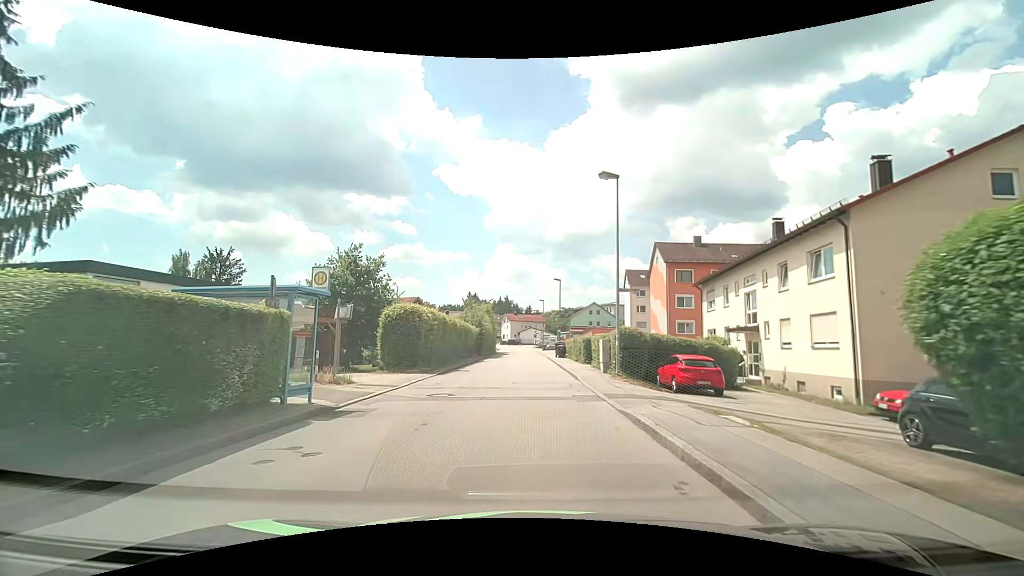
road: unclassified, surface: asphalt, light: Day
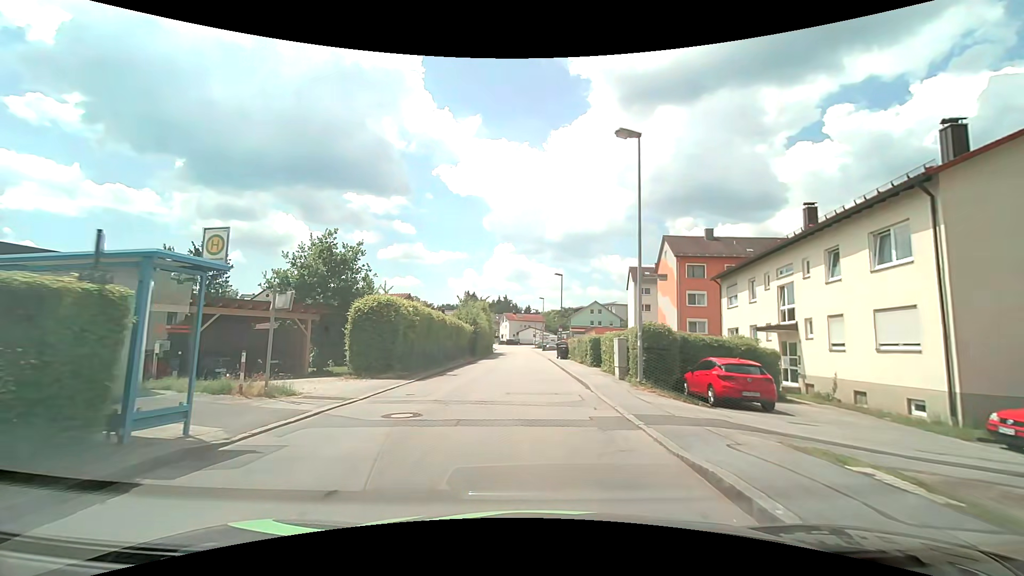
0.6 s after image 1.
(0.0, +4.0) m; -1°
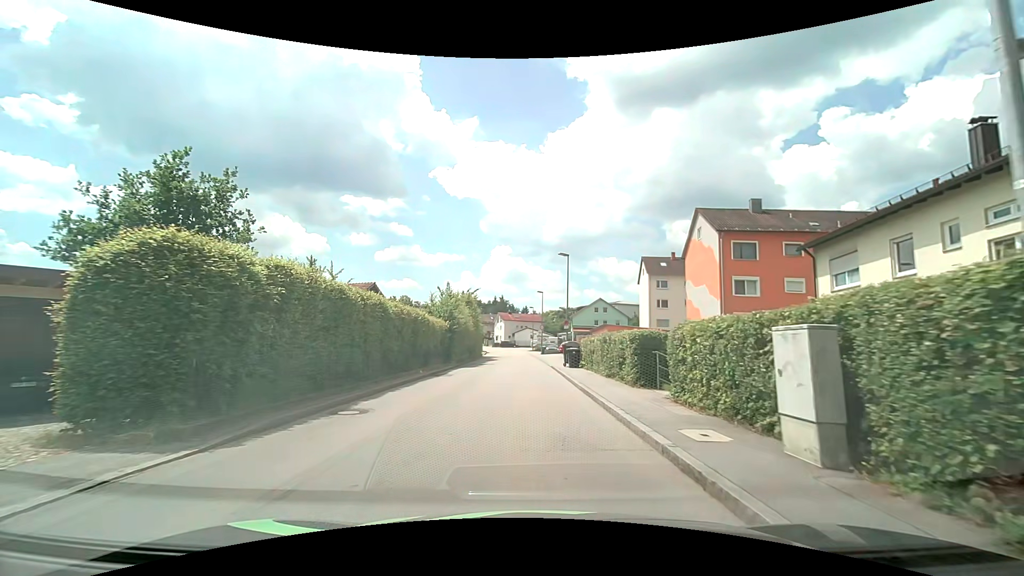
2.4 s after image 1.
(+0.1, +12.1) m; +1°
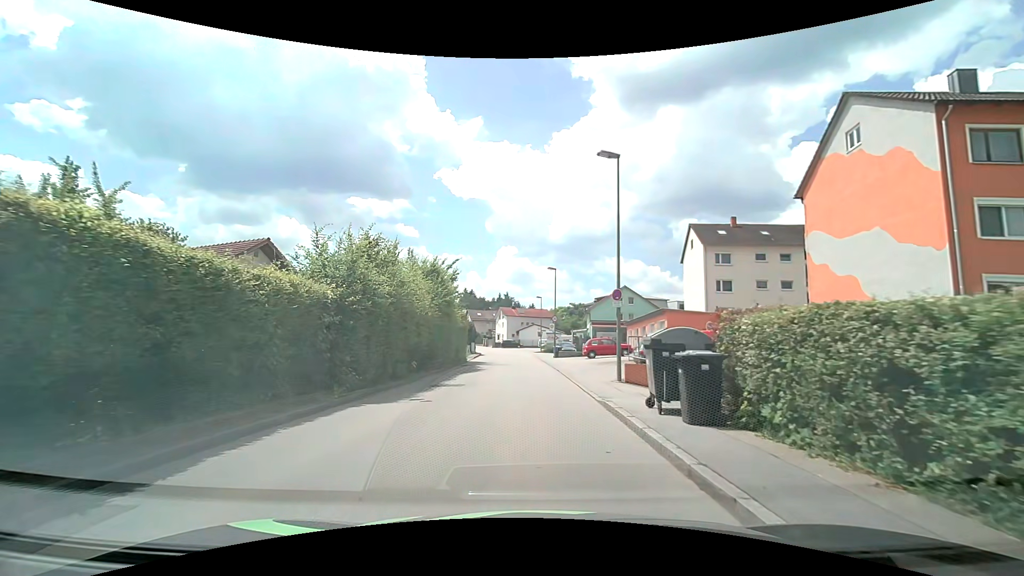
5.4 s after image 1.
(-0.3, +19.8) m; -2°
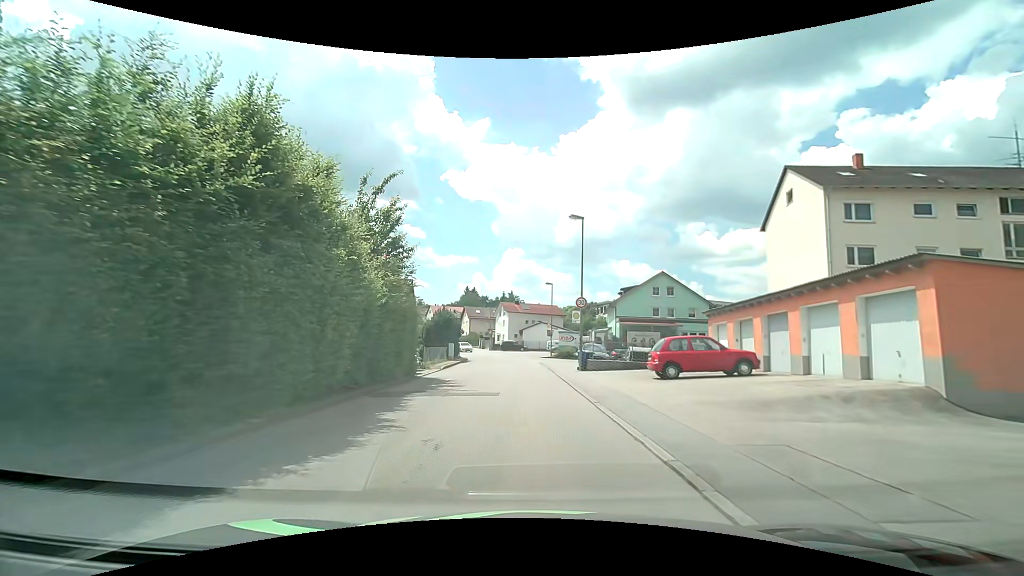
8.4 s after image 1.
(0.0, +19.3) m; 0°
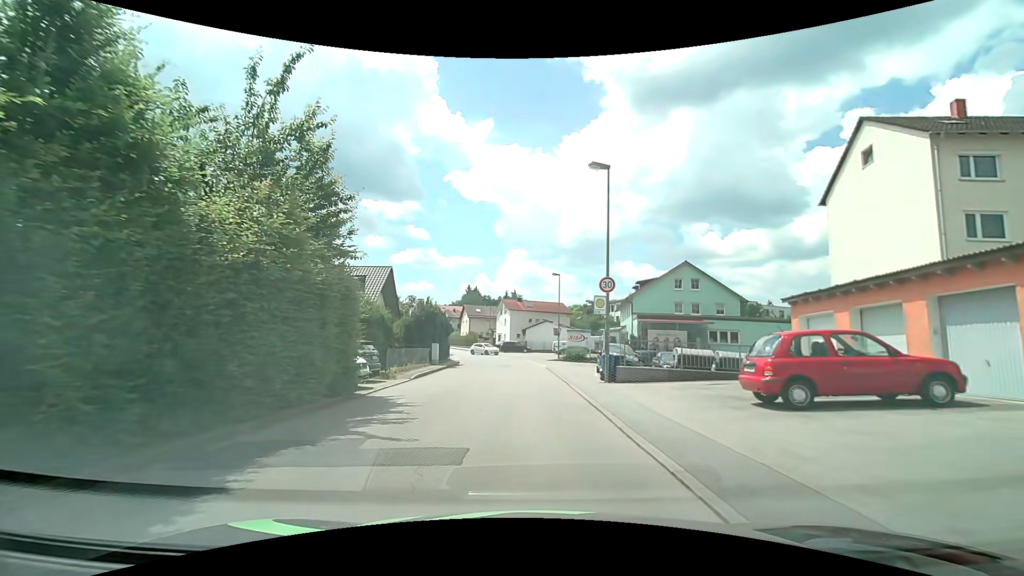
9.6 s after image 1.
(0.0, +7.8) m; -1°
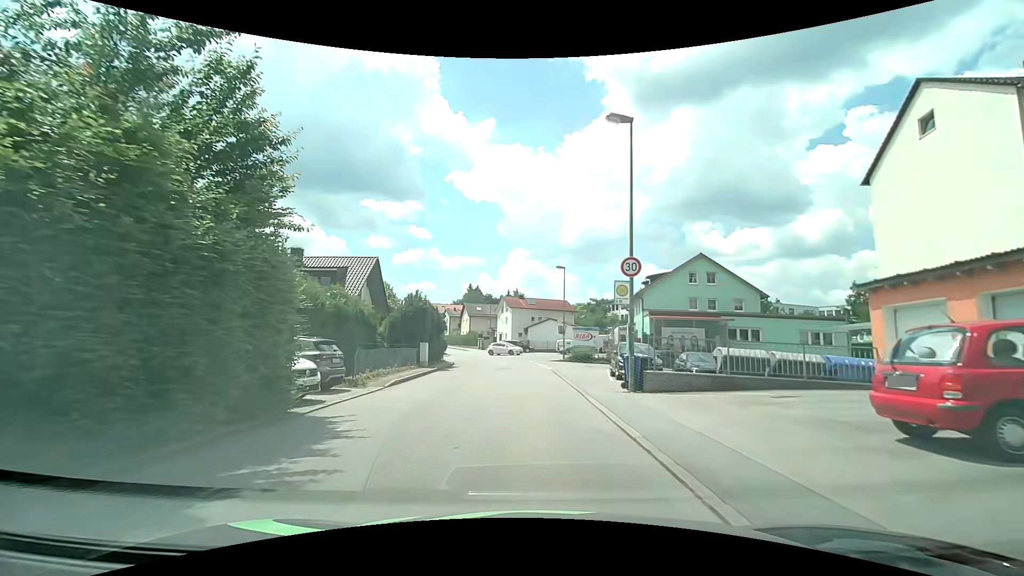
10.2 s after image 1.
(0.0, +4.0) m; -1°
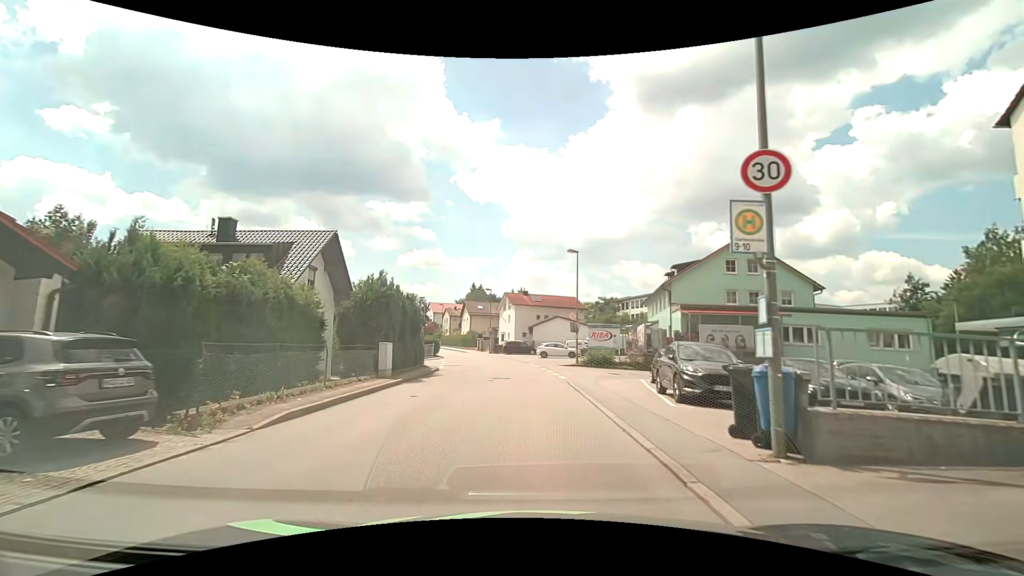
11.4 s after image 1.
(0.0, +8.1) m; 0°
(0, +10) (0, +20) (-1, +30) (-2, +40) (-4, +50) (-7, +59) (-10, +69) (-13, +78) (-17, +88) (-20, +97) m
